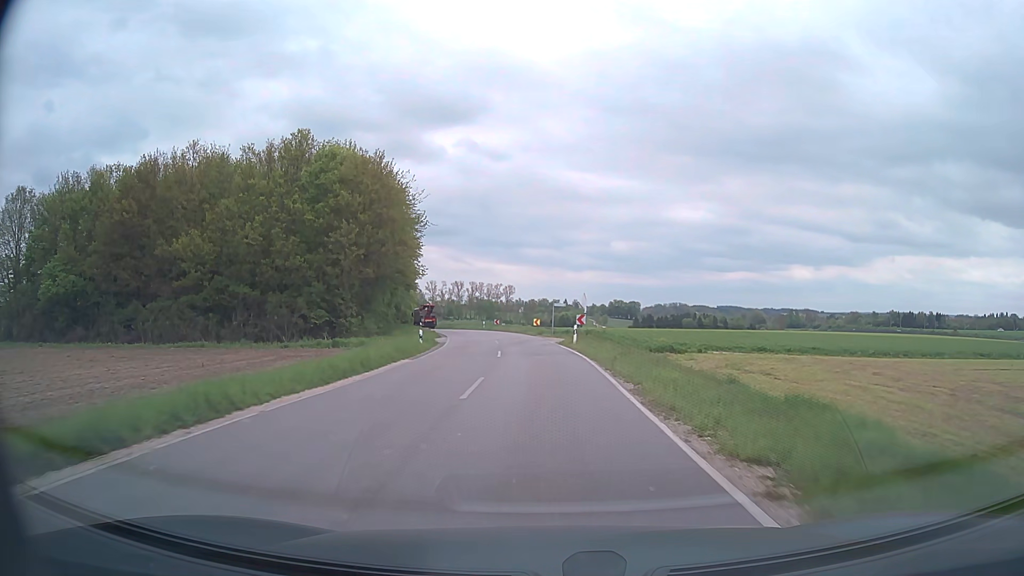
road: tertiary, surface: asphalt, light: Day
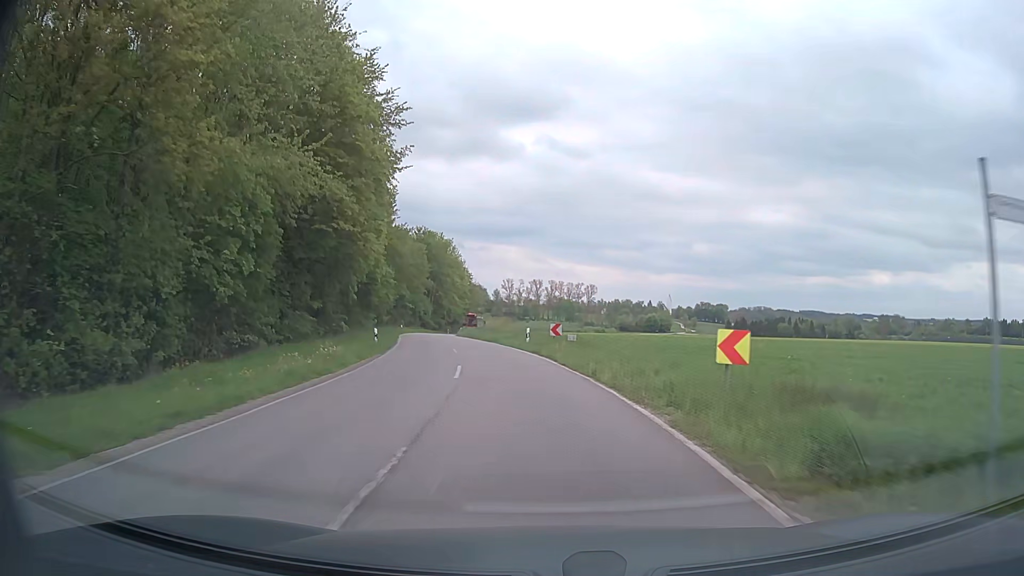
(-2.2, +44.4) m; -7°
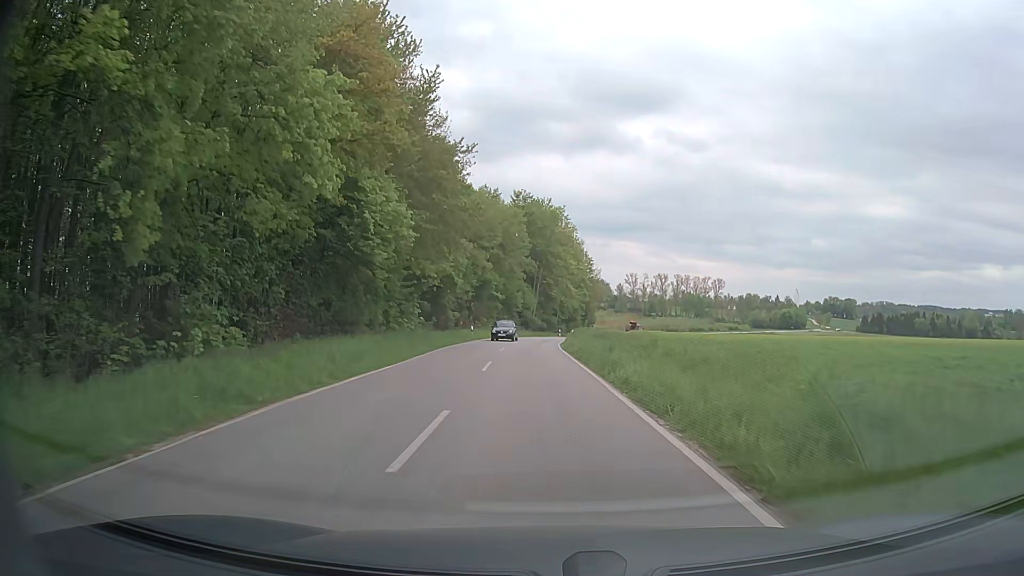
(-3.0, +33.5) m; -10°
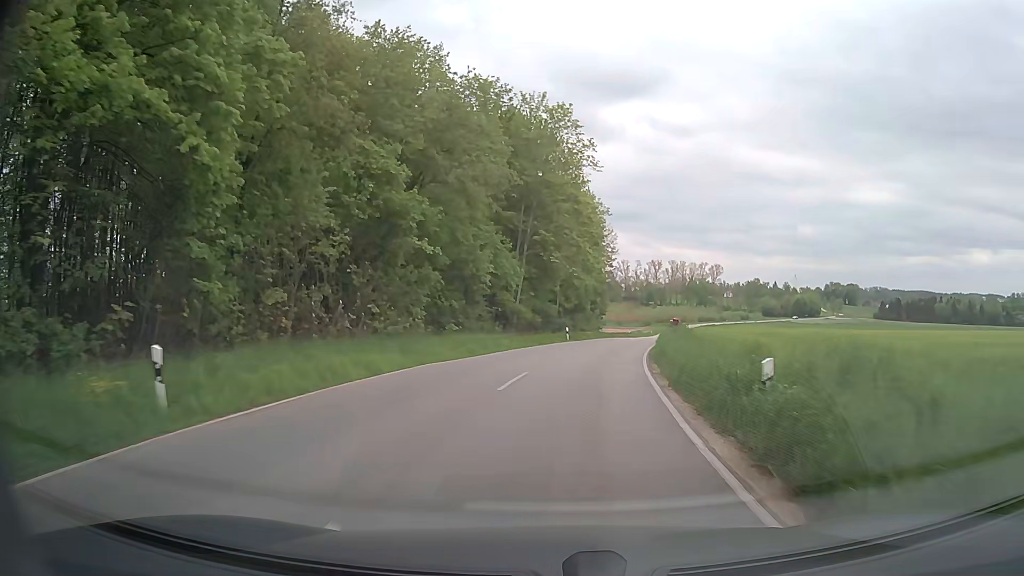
(-0.9, +41.8) m; +1°
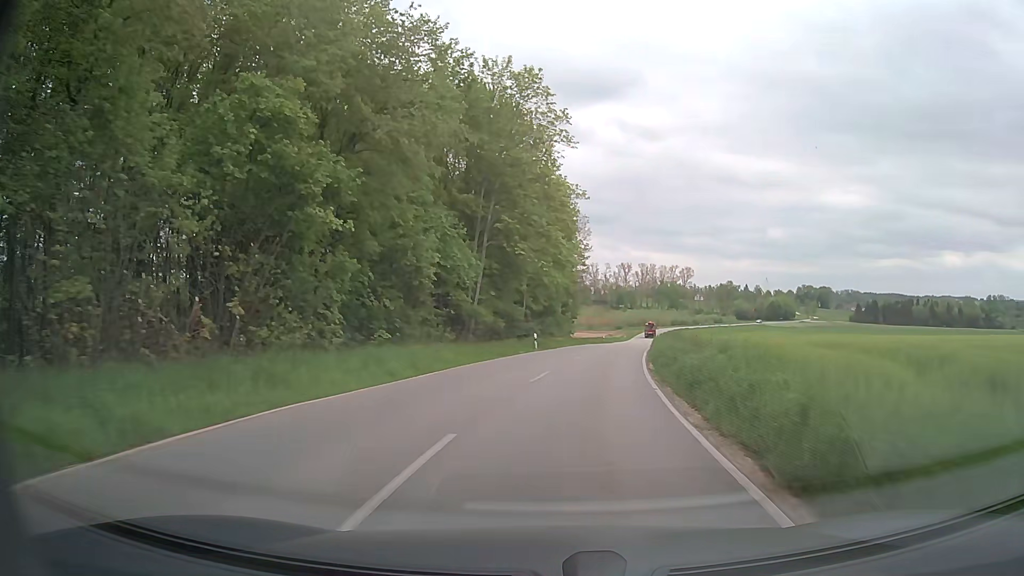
(+0.2, +8.3) m; +3°
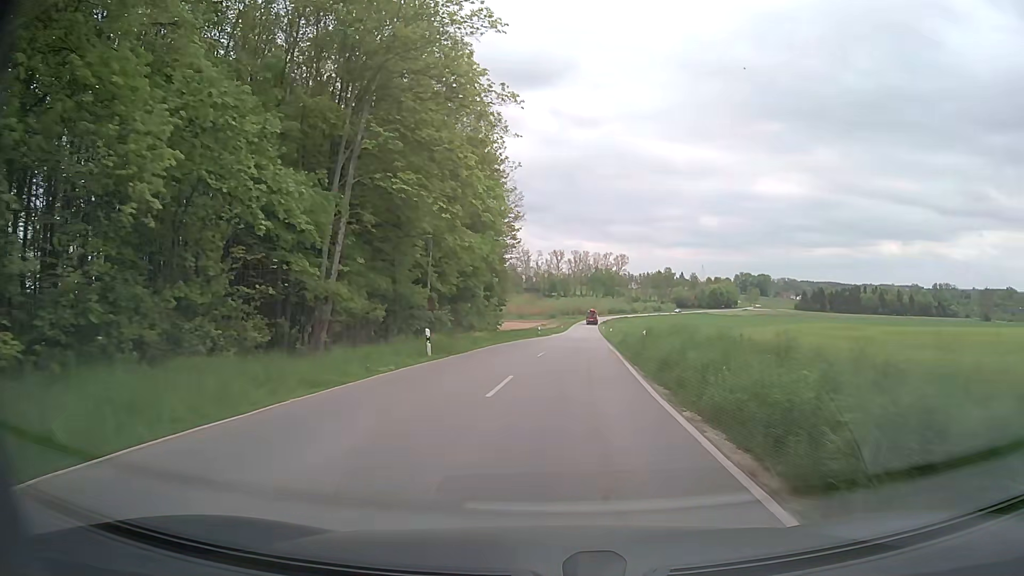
(+0.9, +16.7) m; +6°
(0, +10) (+1, +20) (+1, +30) (+2, +40) (+3, +50) (+4, +60) (+5, +70) (+5, +80) (+6, +90) (+7, +100) m
